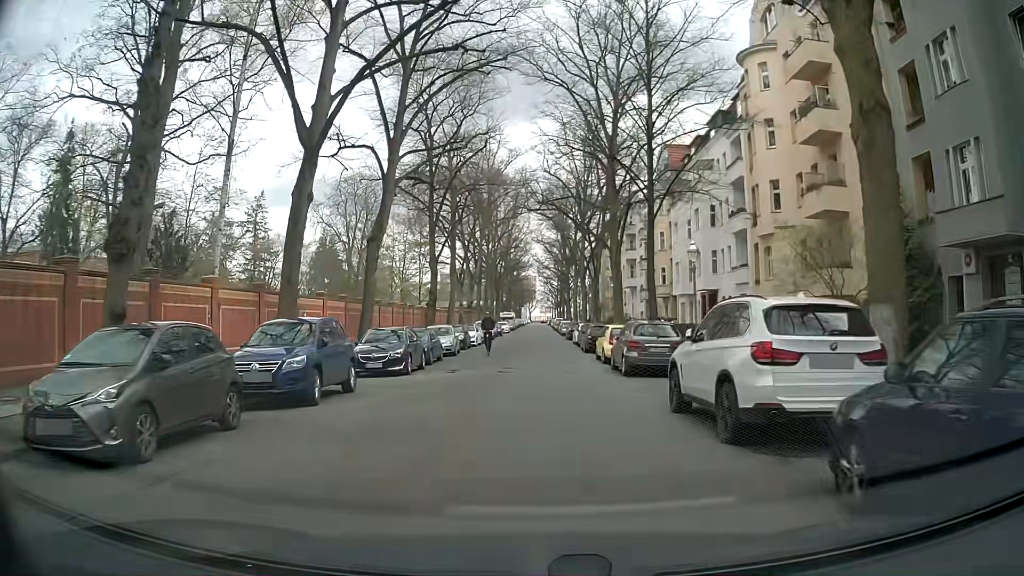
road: residential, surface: asphalt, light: Day
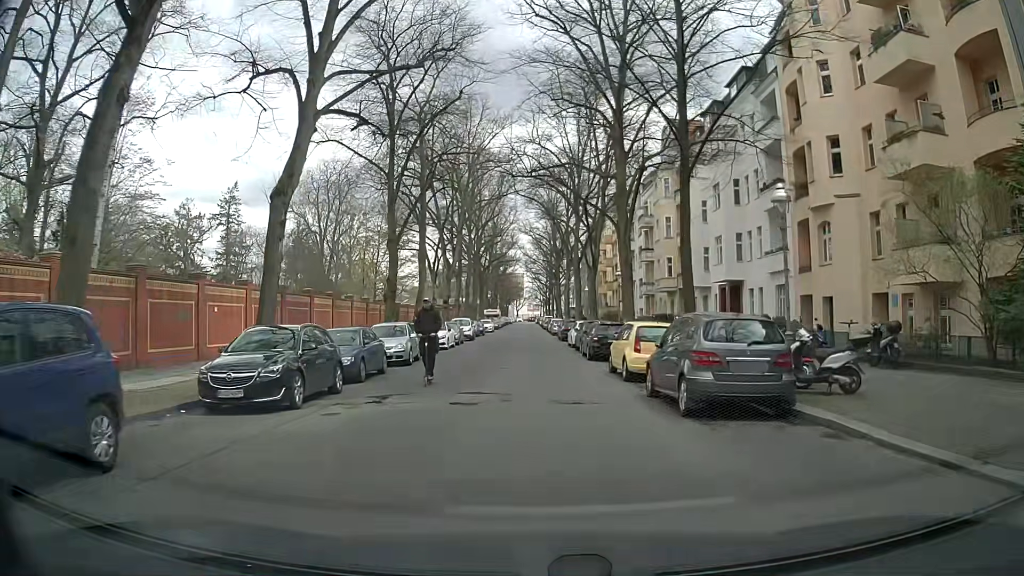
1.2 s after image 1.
(-0.2, +8.9) m; +1°
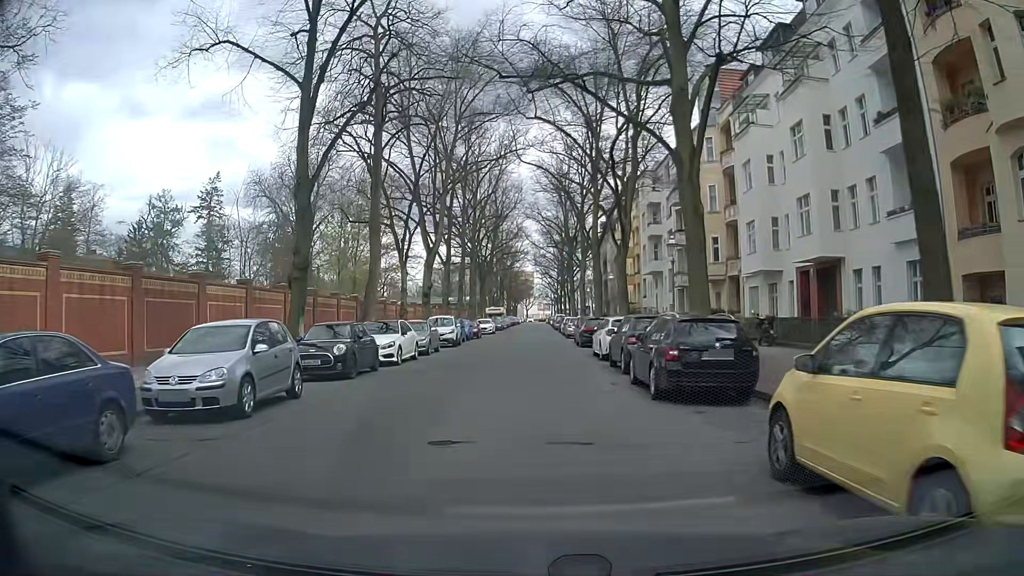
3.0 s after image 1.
(-0.2, +13.5) m; -3°
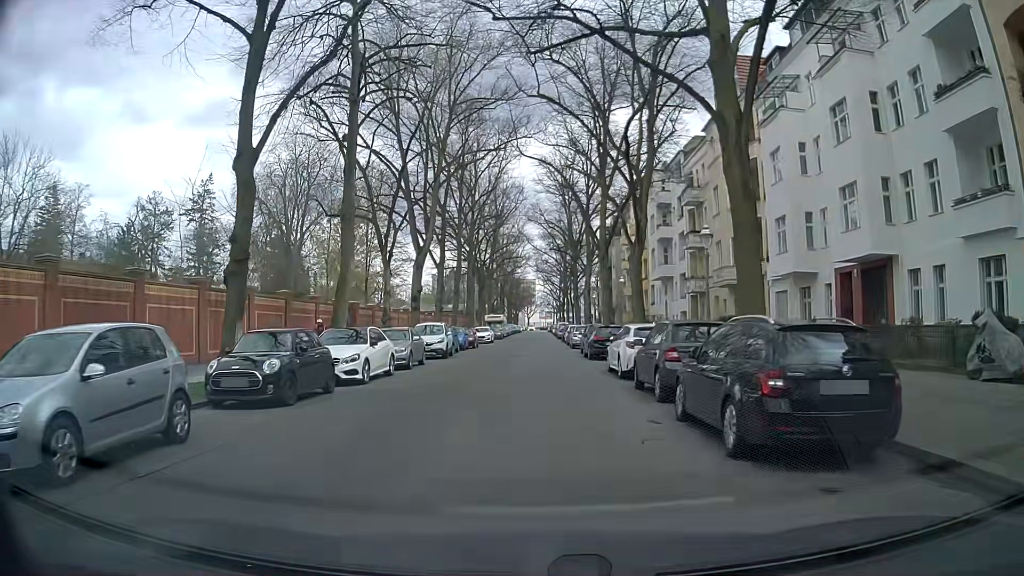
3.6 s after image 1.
(0.0, +4.5) m; 0°
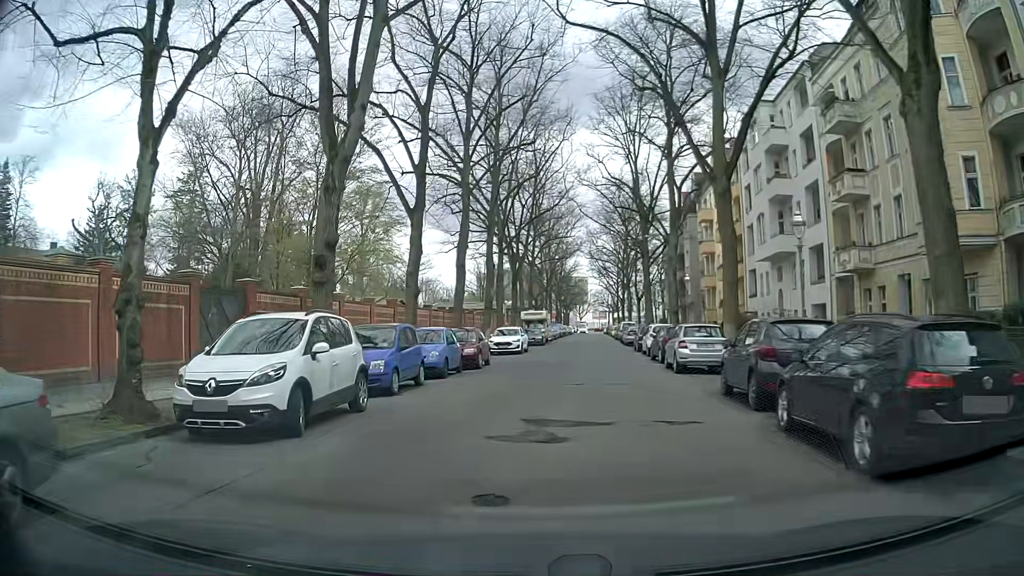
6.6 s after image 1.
(-0.2, +22.1) m; -5°
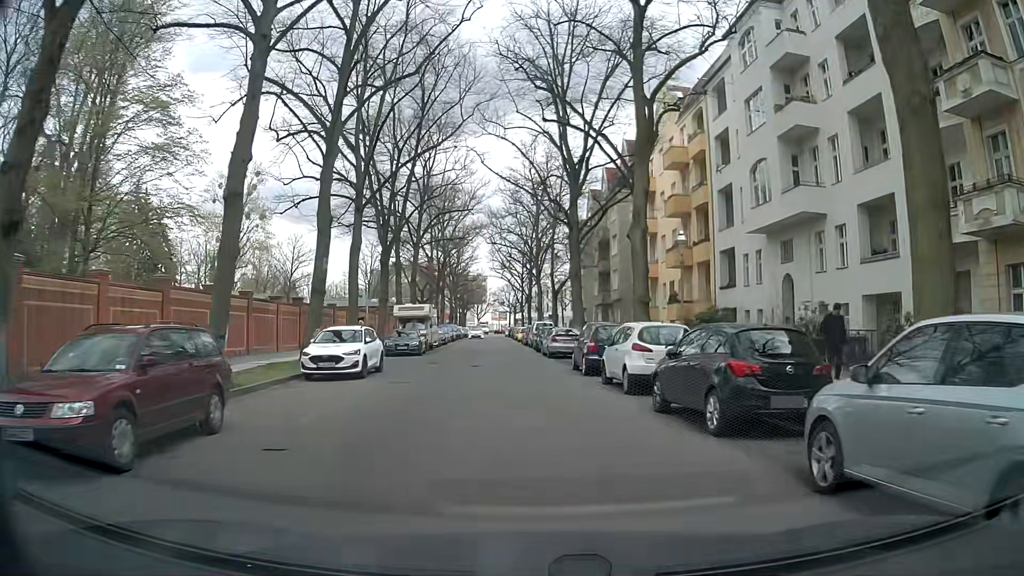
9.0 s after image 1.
(+1.2, +17.4) m; +8°
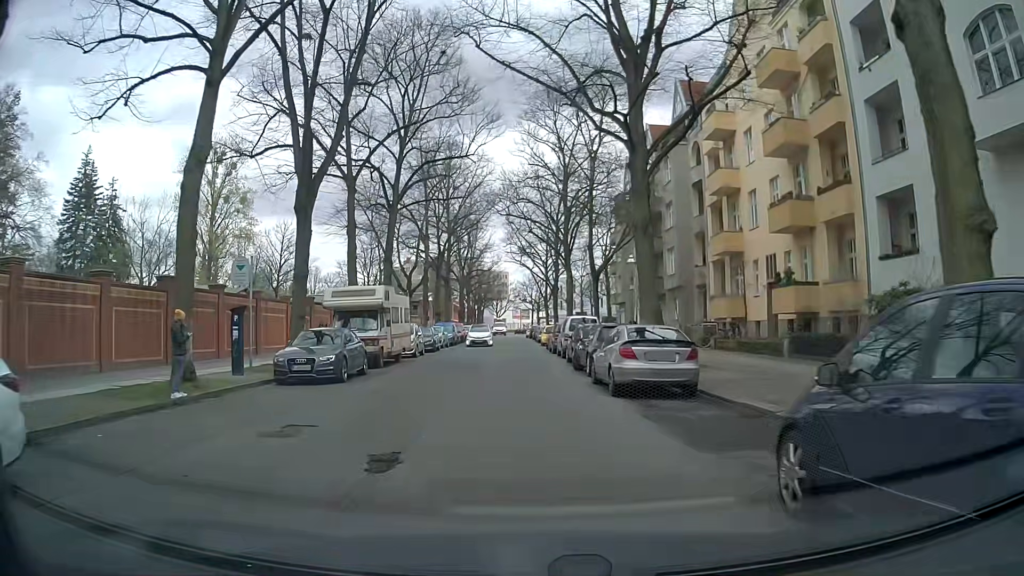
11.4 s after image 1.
(-0.1, +17.6) m; -3°
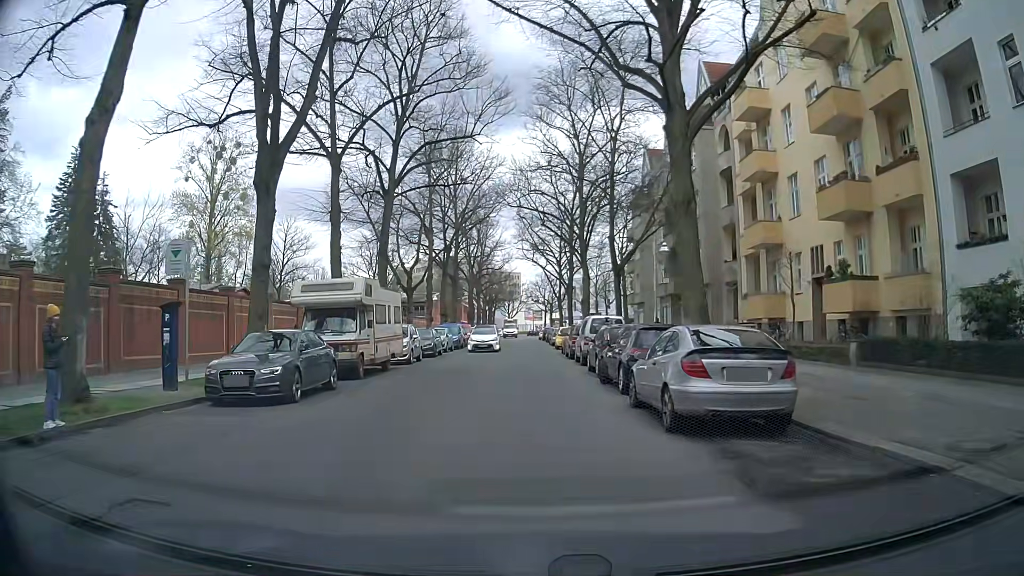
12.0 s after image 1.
(+0.1, +4.4) m; +1°
(0, +10) (-1, +20) (-1, +30) (-1, +40) (-1, +50) (-2, +60) (-2, +70) (-2, +80) (-3, +90) (-3, +100) m
